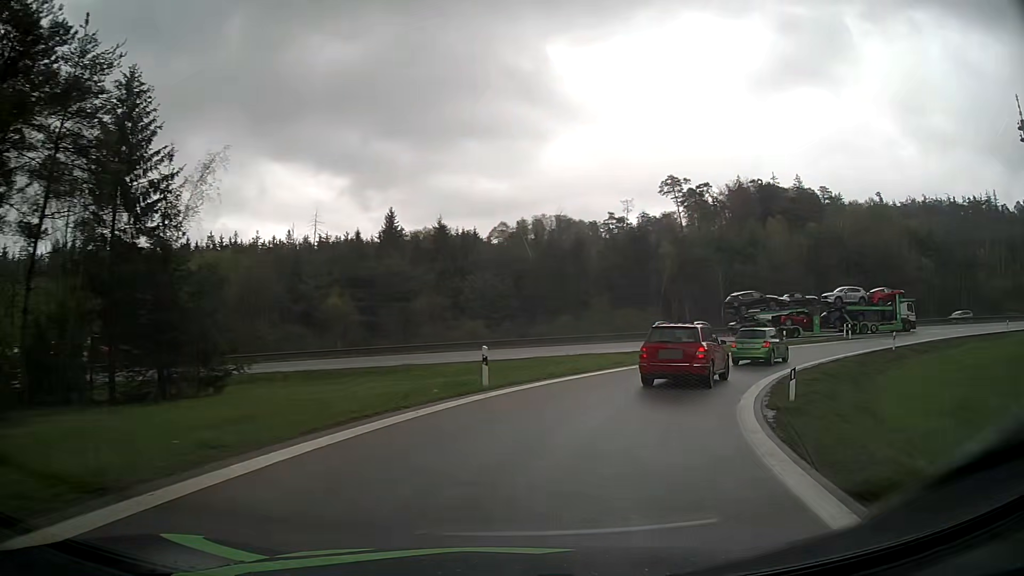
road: motorway_link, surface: asphalt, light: Day
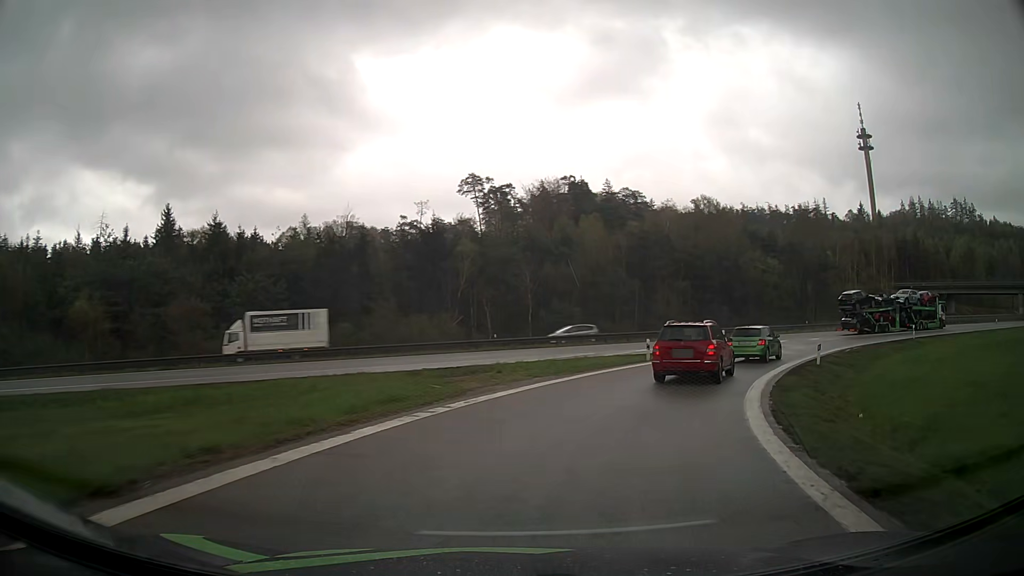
(+2.1, +13.1) m; +18°
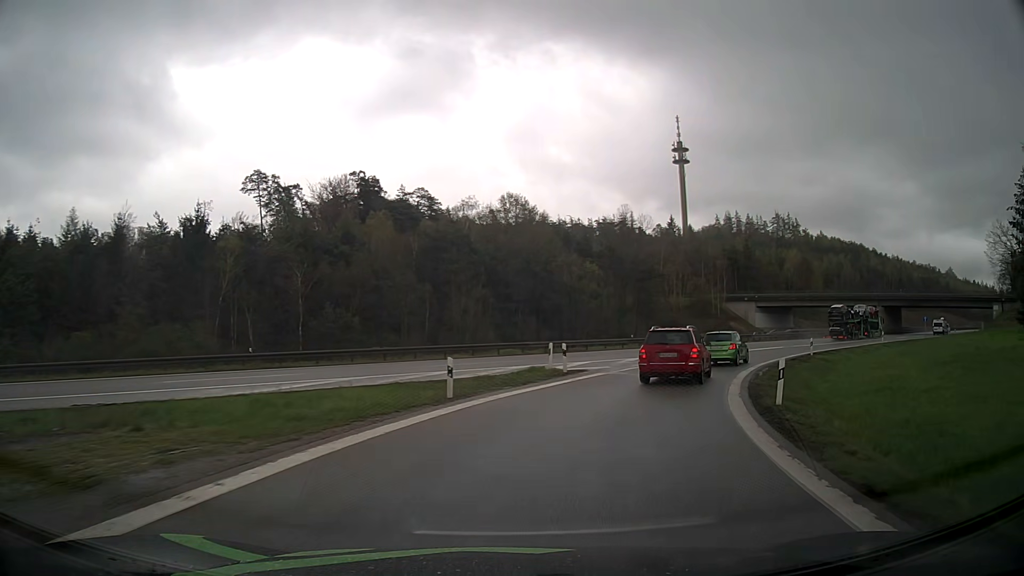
(+2.0, +13.4) m; +17°
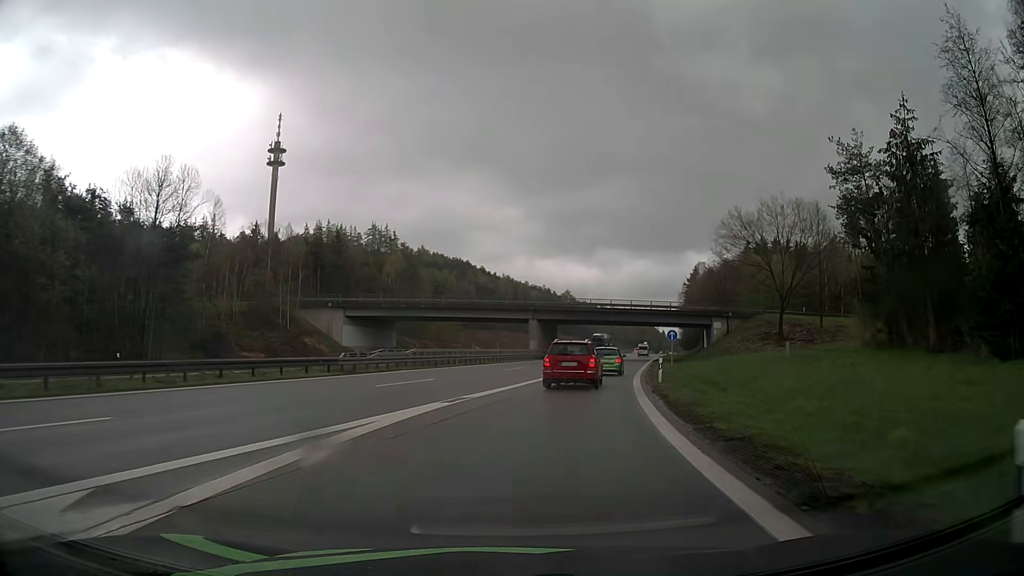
(+12.4, +34.9) m; +35°
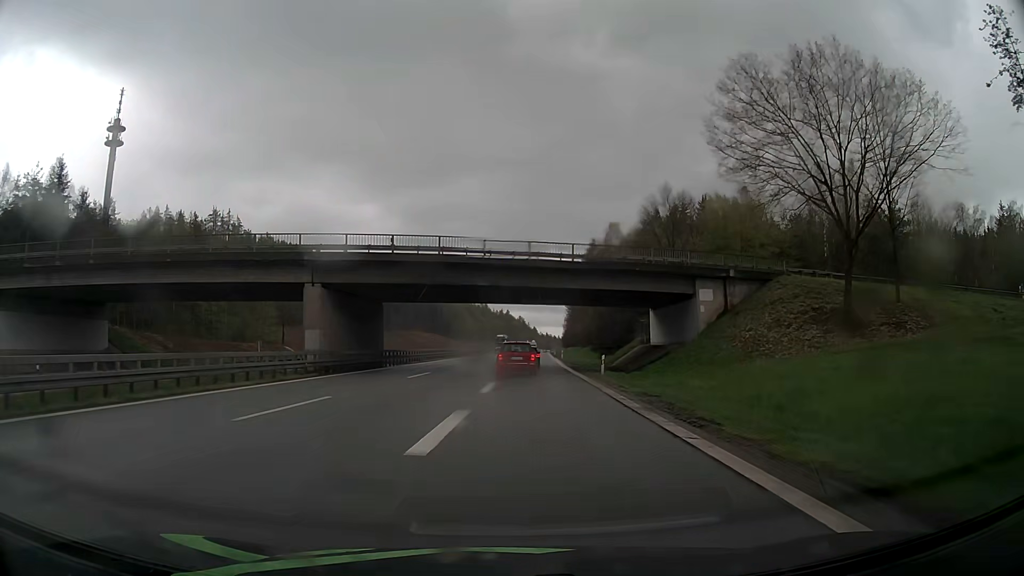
(+6.4, +45.0) m; +12°
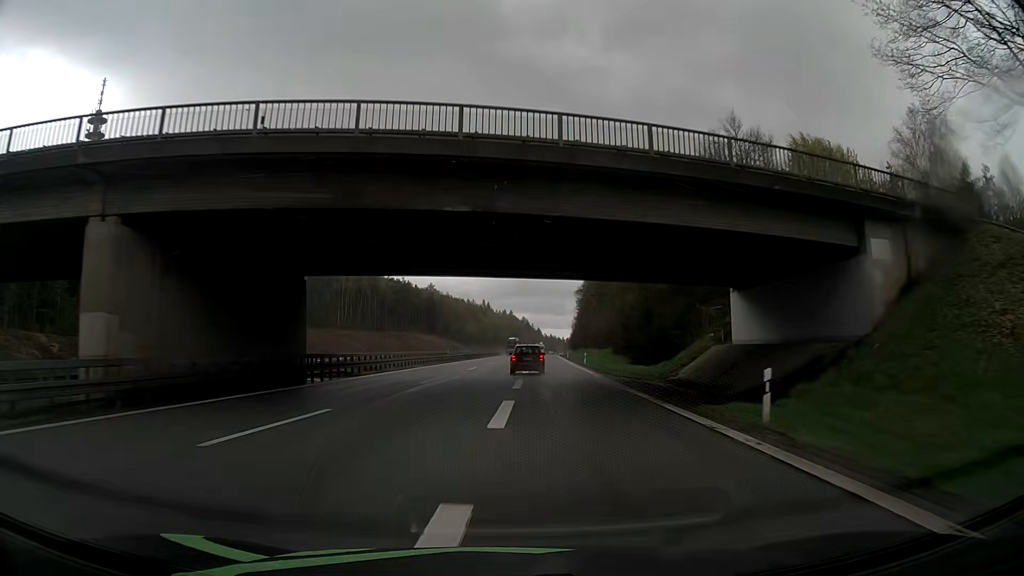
(-0.1, +21.1) m; 0°
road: motorway
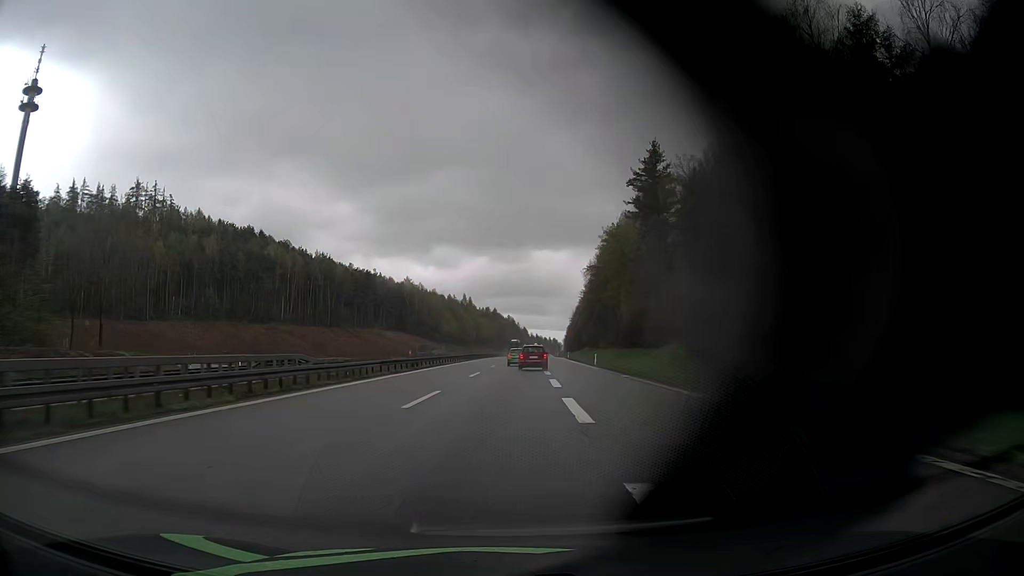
(0.0, +47.8) m; +1°
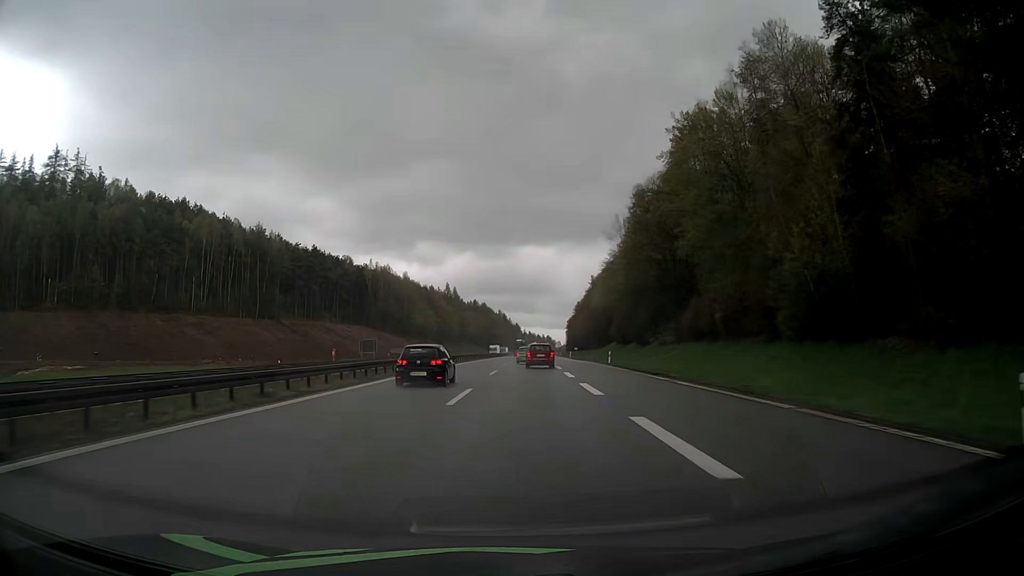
(+0.8, +54.2) m; +1°
